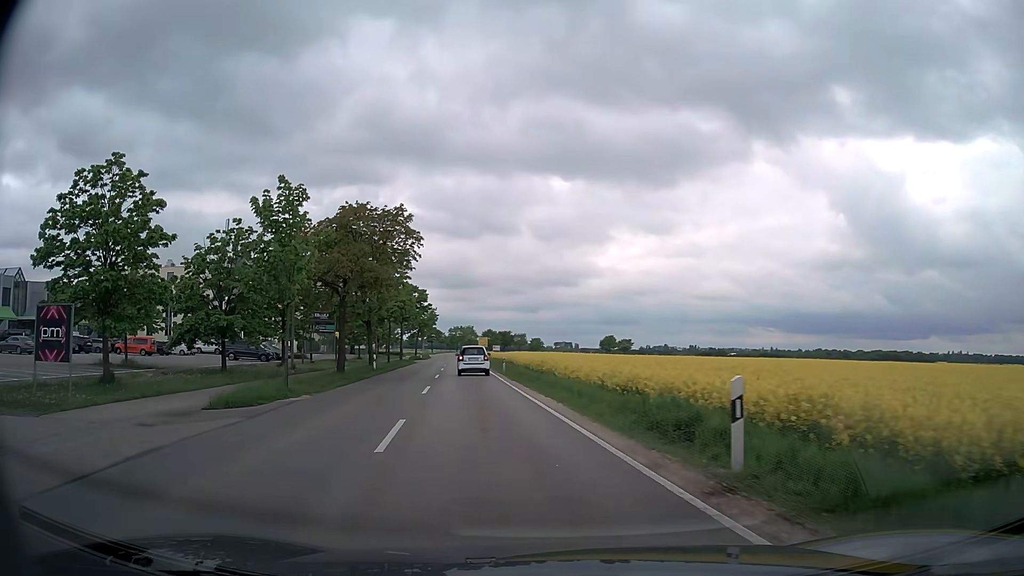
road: secondary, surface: asphalt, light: Day
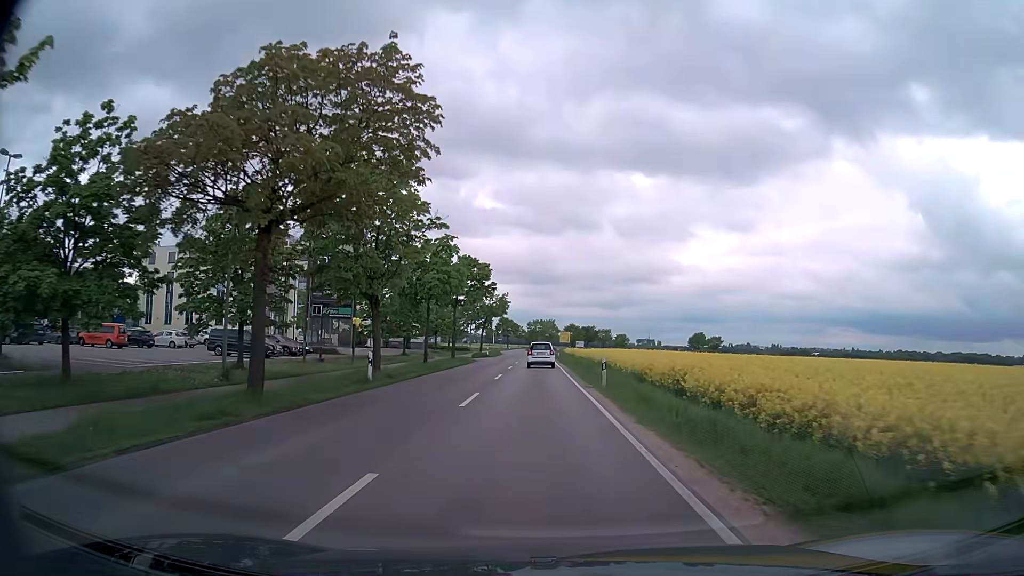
(-1.6, +18.6) m; -7°
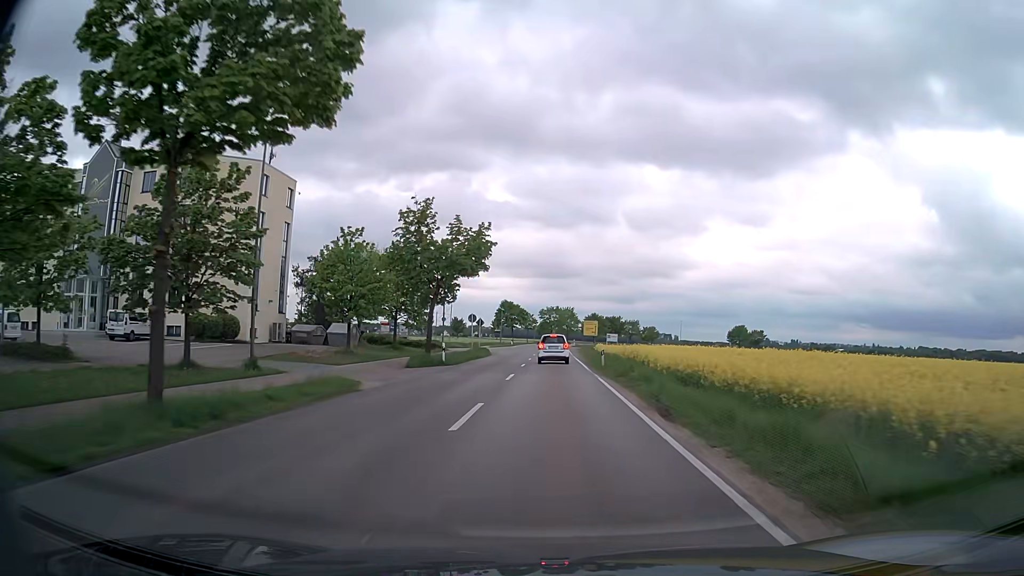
(-0.7, +41.5) m; -1°
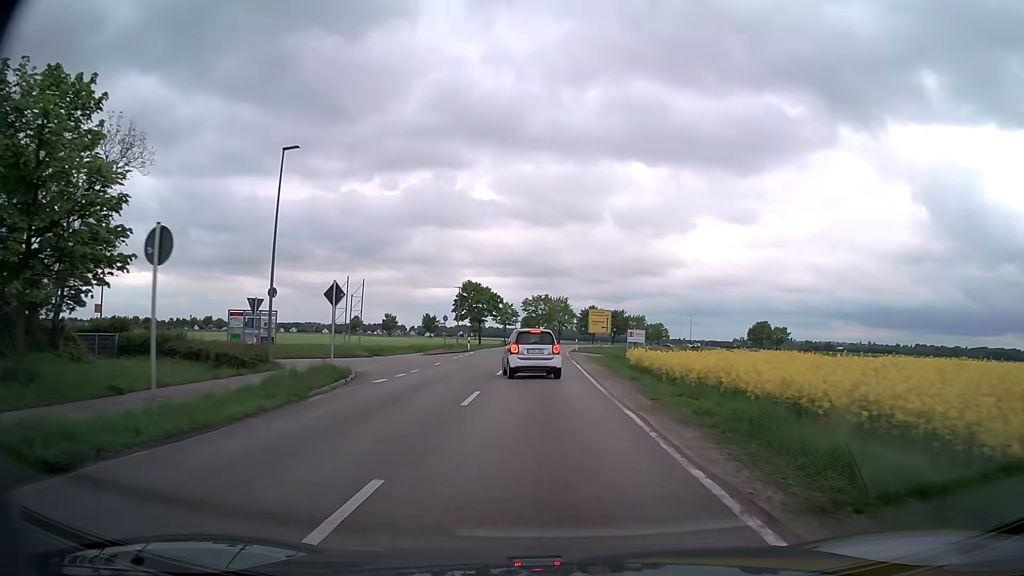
(+0.5, +38.5) m; +1°
(0, +10) (0, +20) (0, +30) (0, +40) (0, +50) (0, +60) (+1, +70) (+2, +80) (+3, +90) (+5, +100) m
